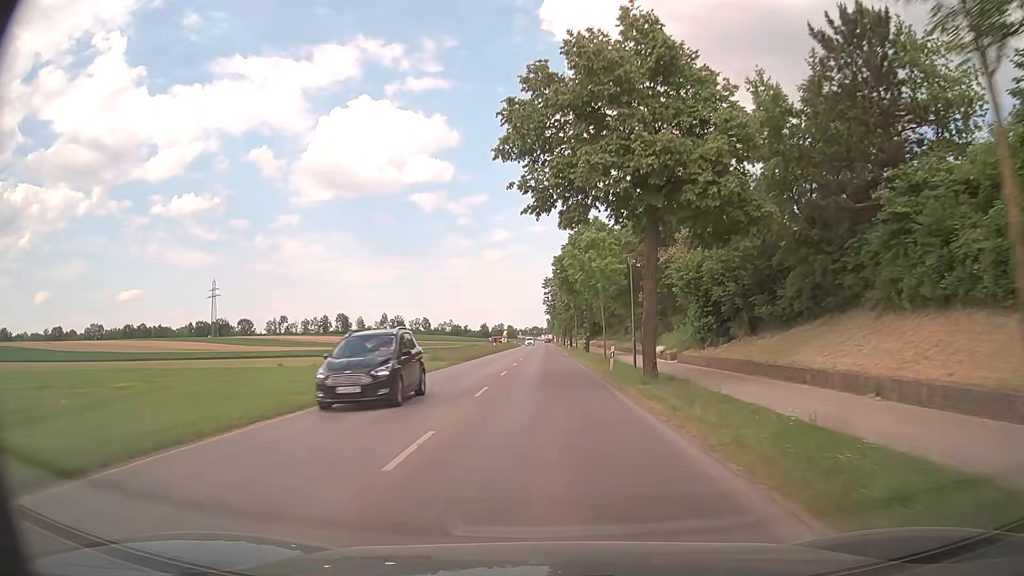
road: tertiary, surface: asphalt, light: Day
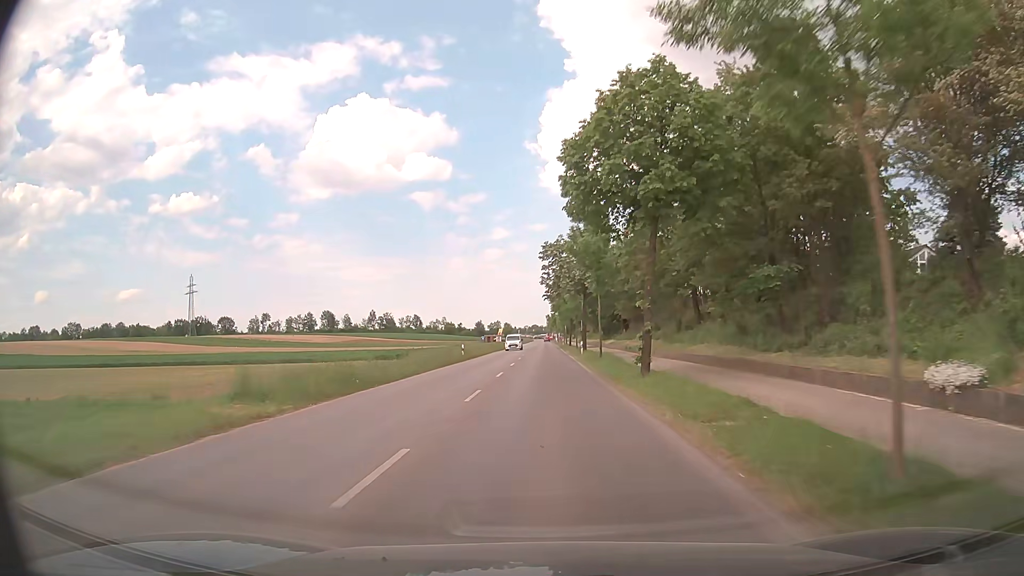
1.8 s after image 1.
(-0.2, +28.6) m; 0°
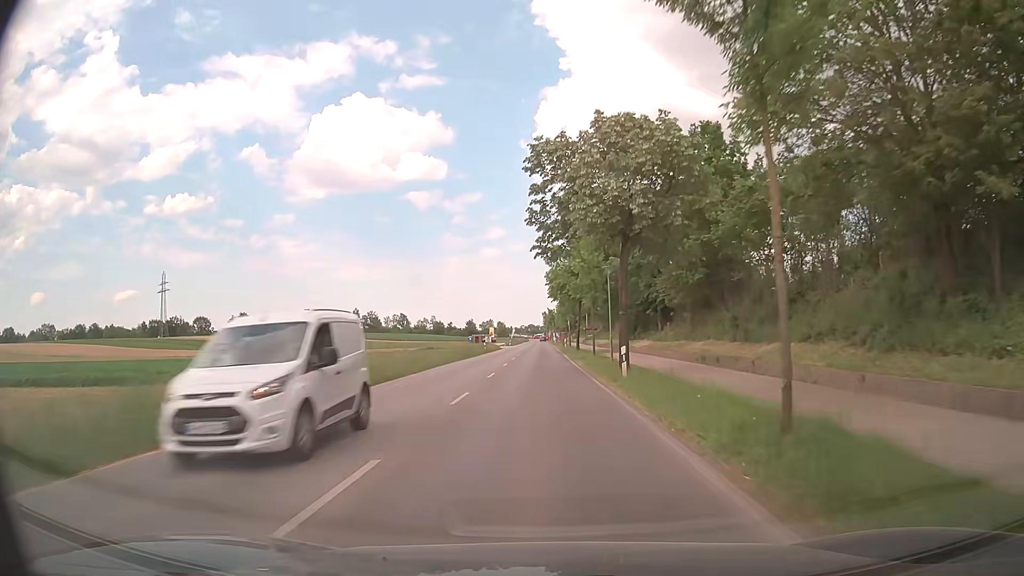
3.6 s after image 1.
(+0.1, +27.6) m; +1°
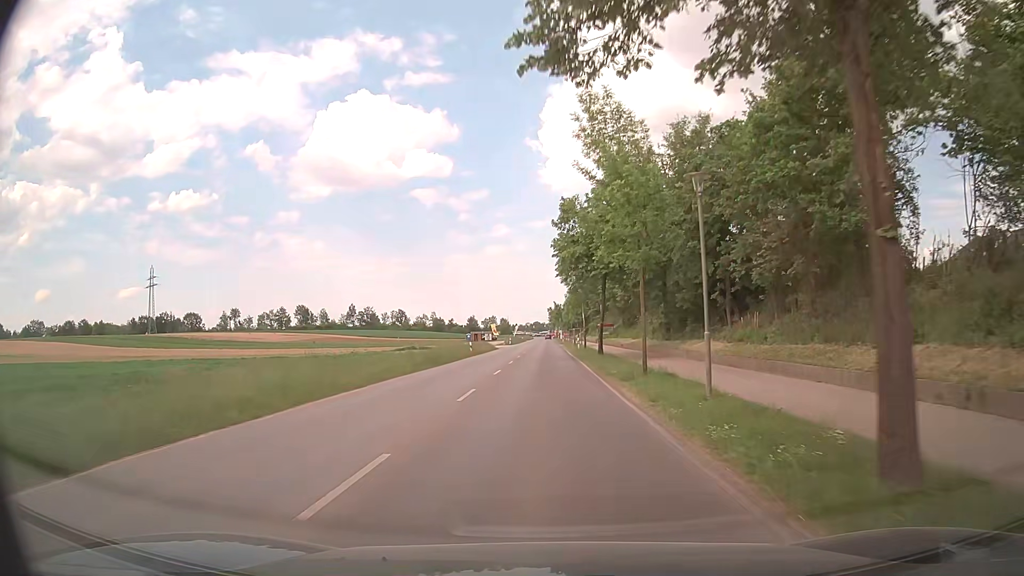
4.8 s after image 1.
(-0.2, +17.5) m; -1°
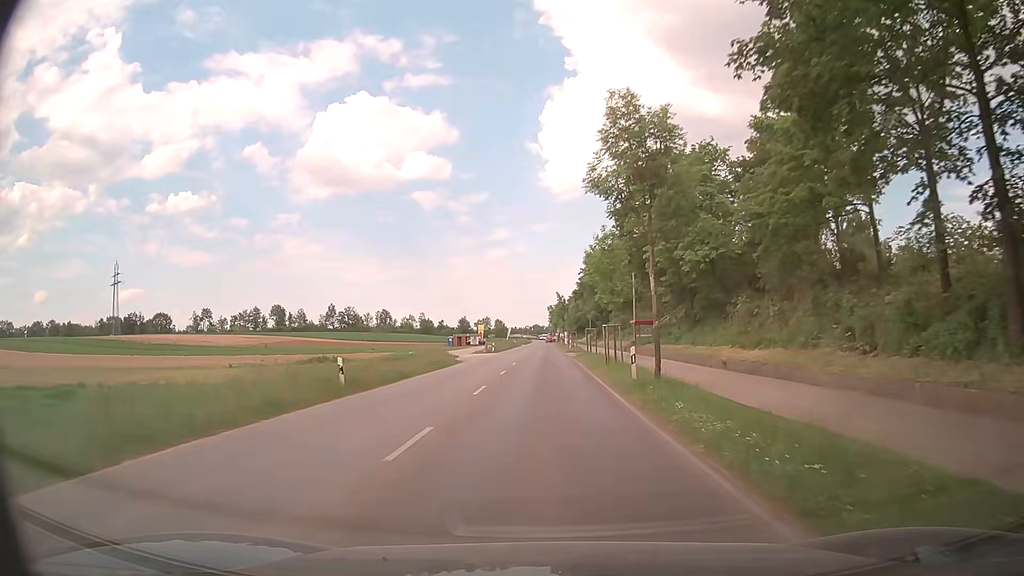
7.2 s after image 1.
(-0.1, +33.3) m; 0°
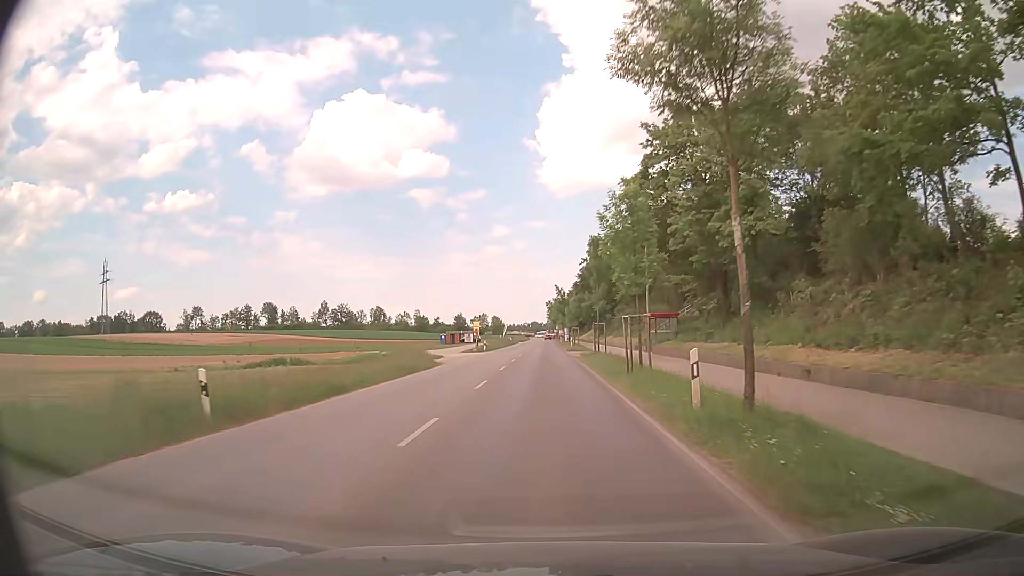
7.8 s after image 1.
(0.0, +8.2) m; +1°
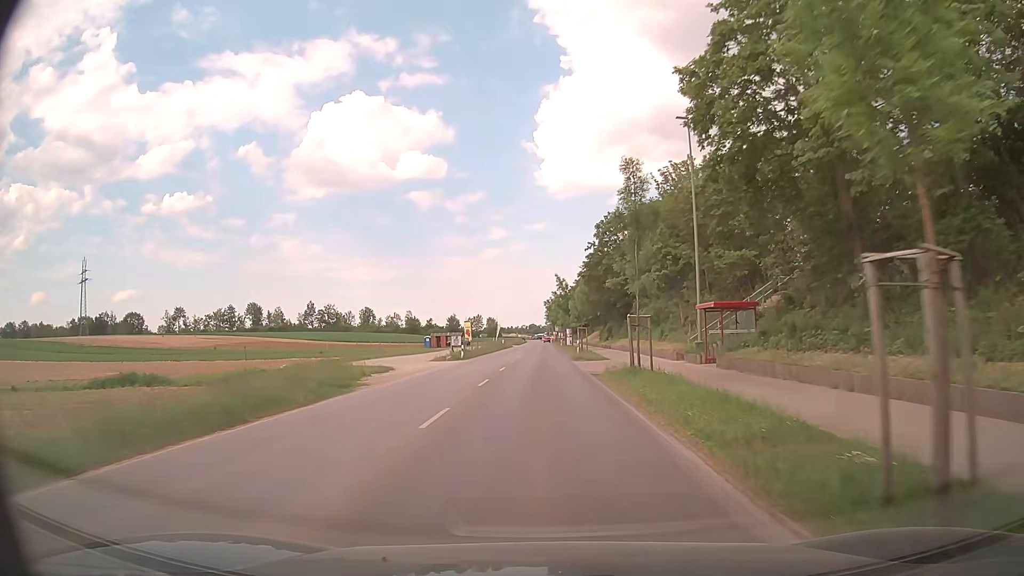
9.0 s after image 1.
(0.0, +16.2) m; 0°
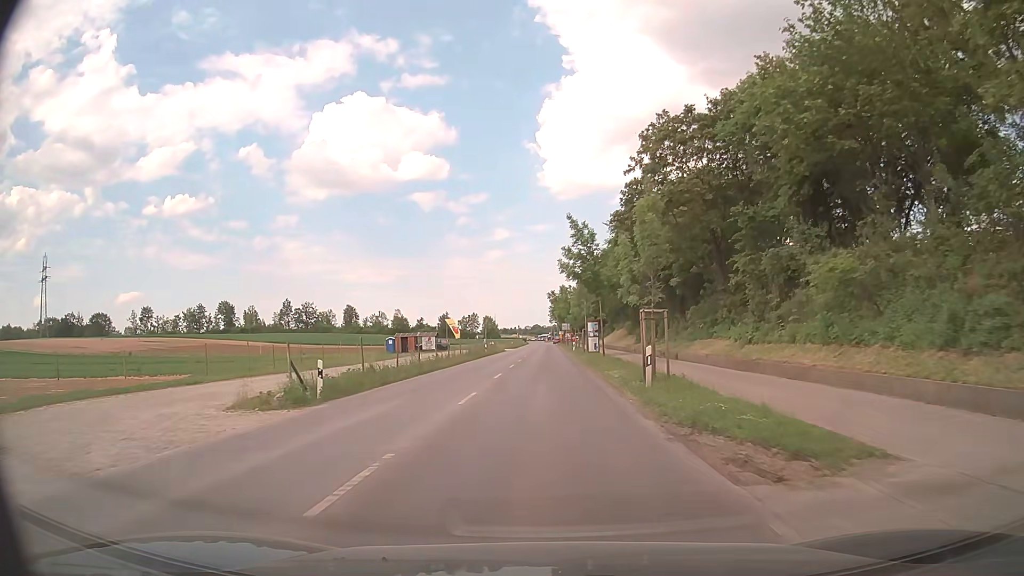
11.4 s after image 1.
(-0.1, +31.9) m; 0°
(0, +10) (0, +20) (0, +30) (0, +40) (0, +50) (0, +60) (0, +70) (0, +80) (0, +90) (0, +100) m
